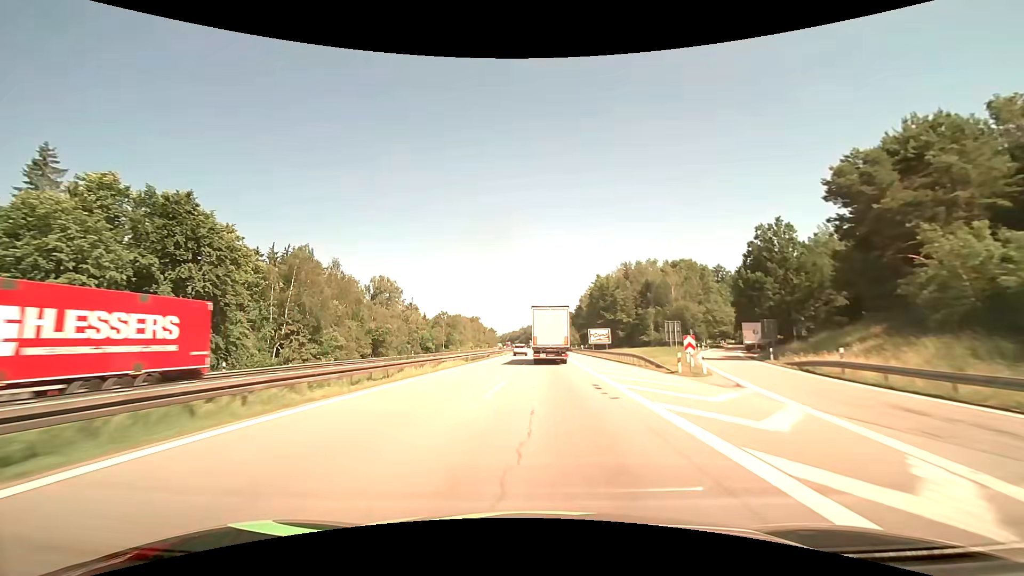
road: motorway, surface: asphalt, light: Day
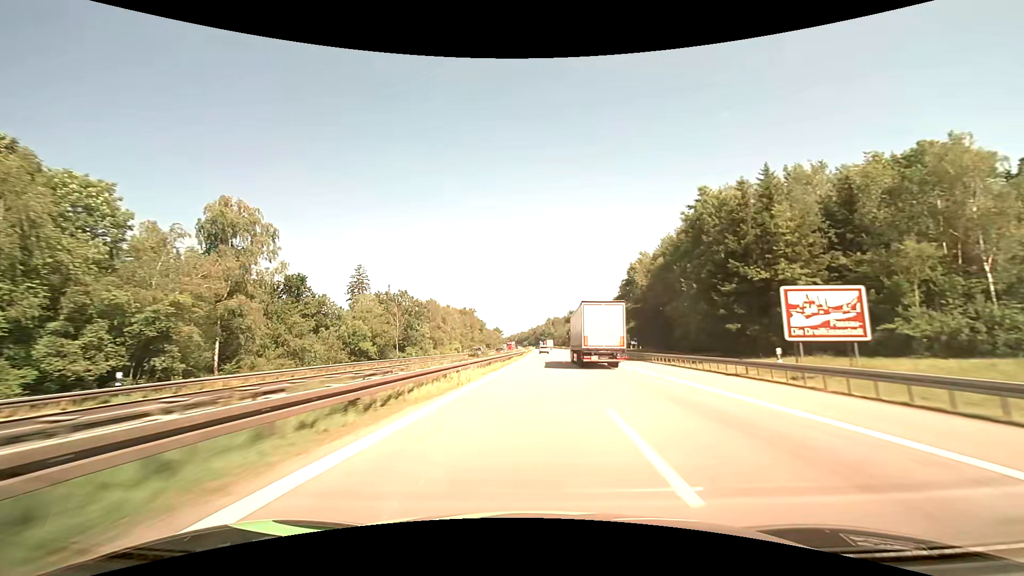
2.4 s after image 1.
(-1.4, +62.7) m; -1°
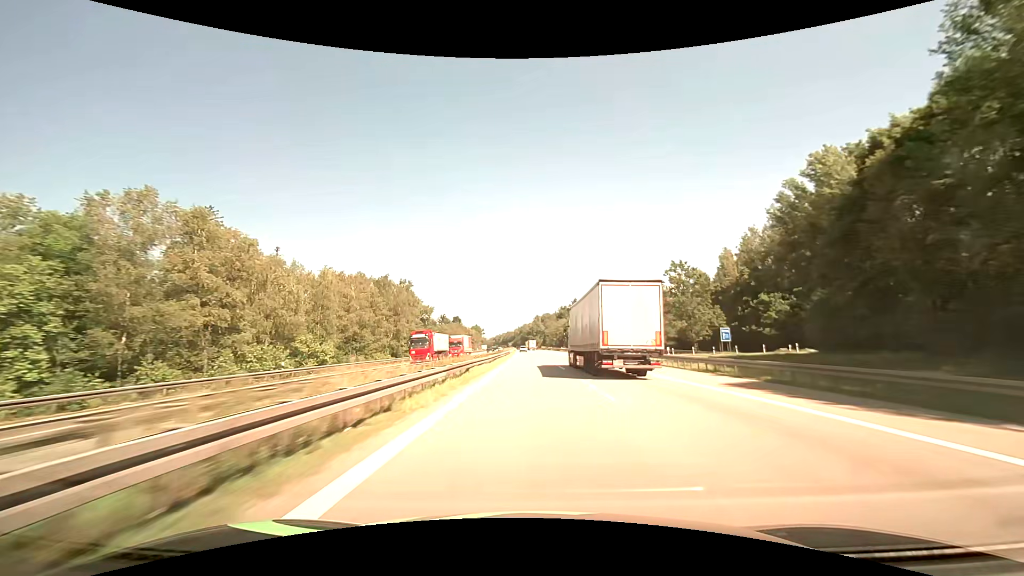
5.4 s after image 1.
(+1.7, +82.6) m; +2°
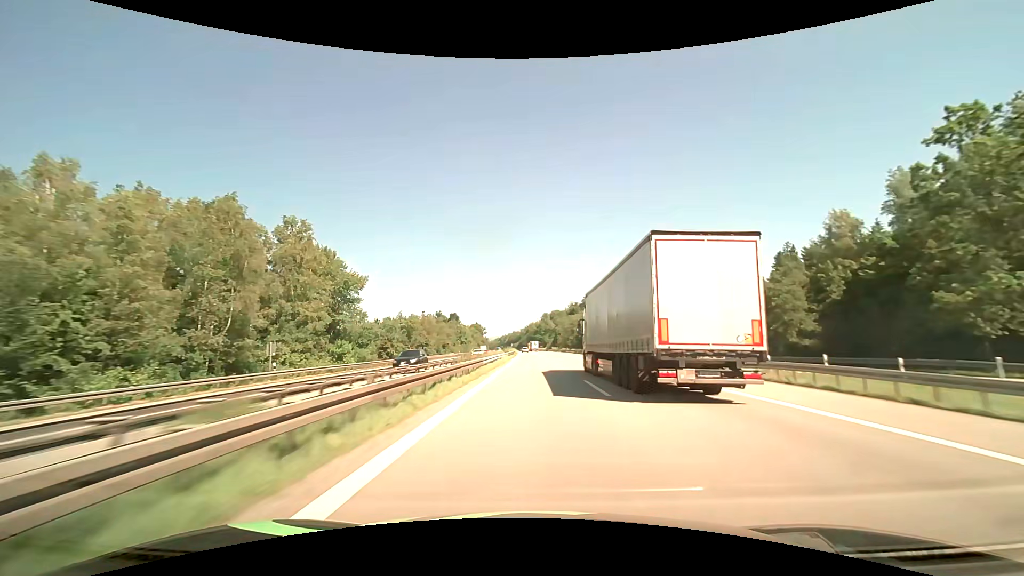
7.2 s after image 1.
(-0.5, +52.4) m; -1°
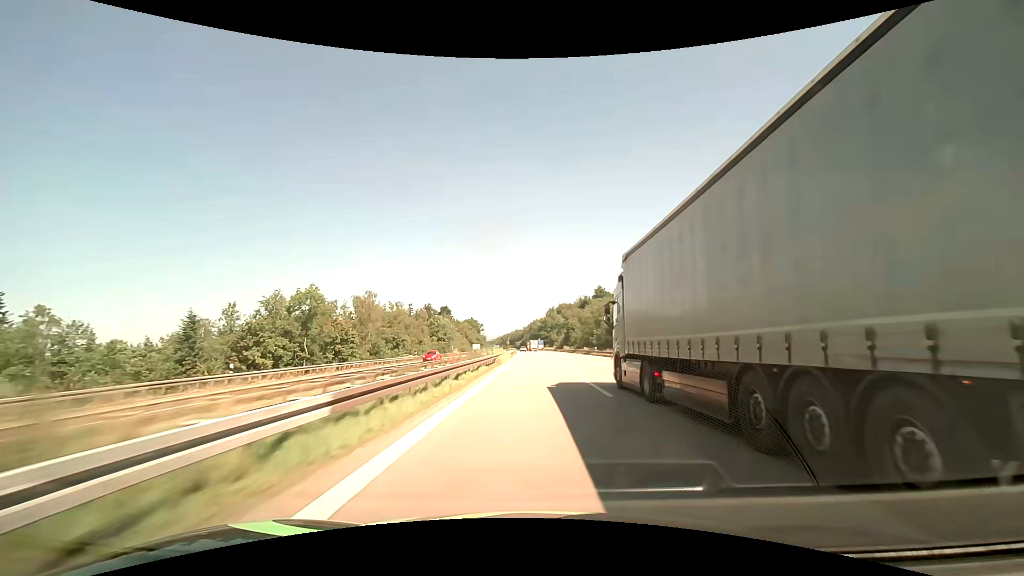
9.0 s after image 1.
(-0.2, +54.3) m; 0°
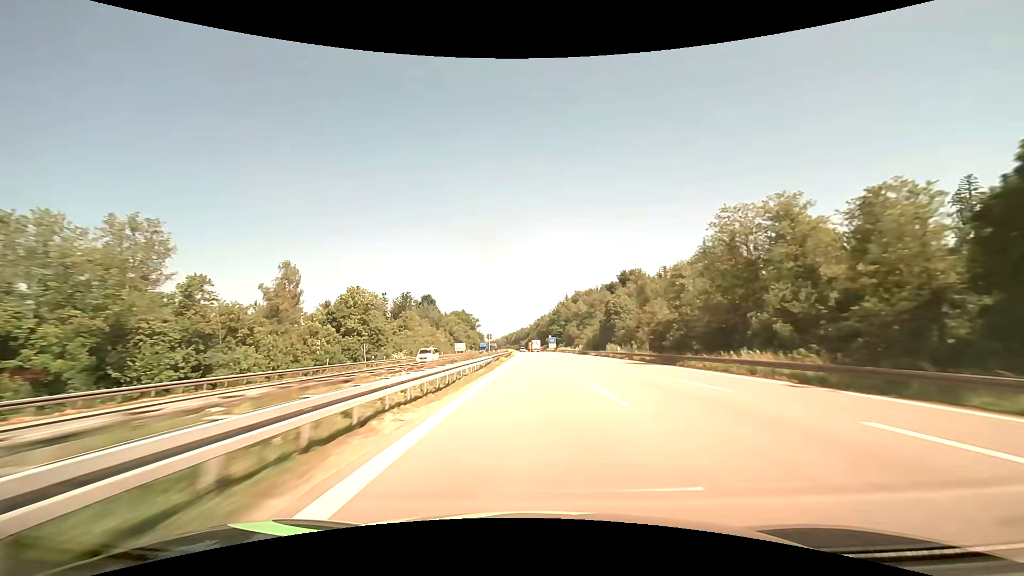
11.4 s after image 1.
(-0.7, +74.2) m; -1°
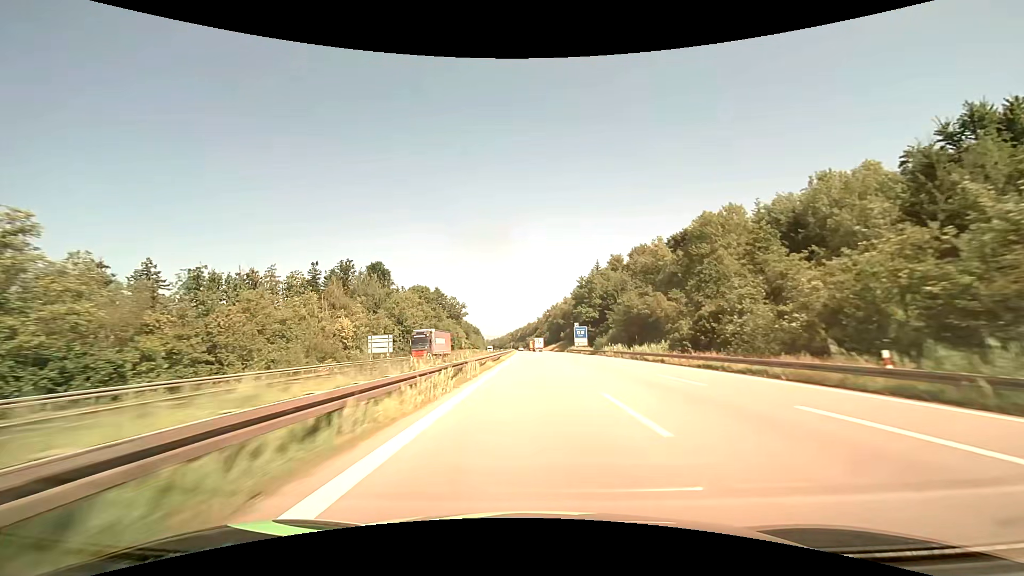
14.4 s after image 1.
(-0.8, +94.0) m; -1°
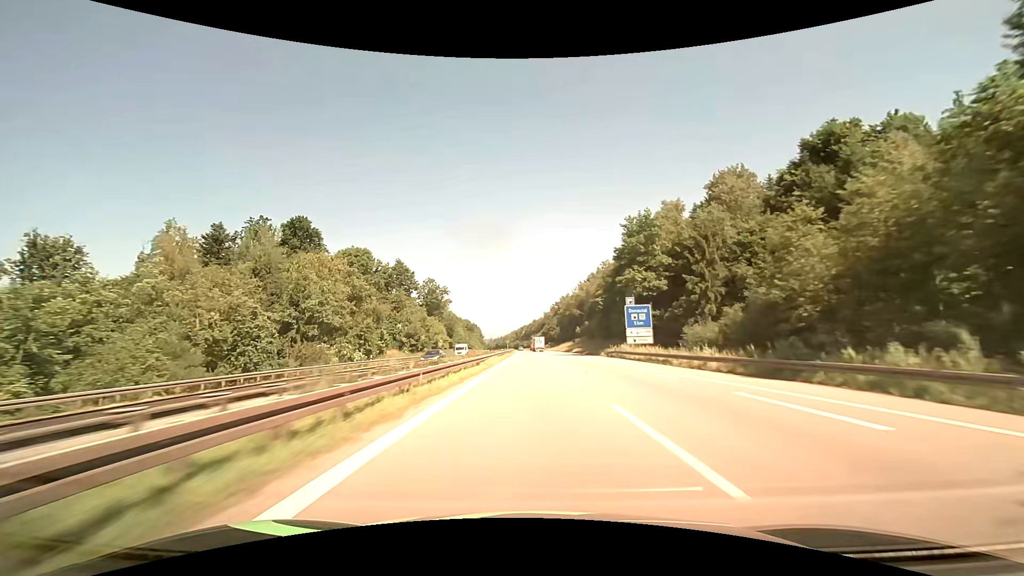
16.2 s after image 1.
(-0.3, +56.8) m; -1°
(0, +10) (0, +20) (0, +30) (0, +40) (0, +50) (0, +60) (-1, +70) (-1, +80) (-1, +90) (-1, +100) m
